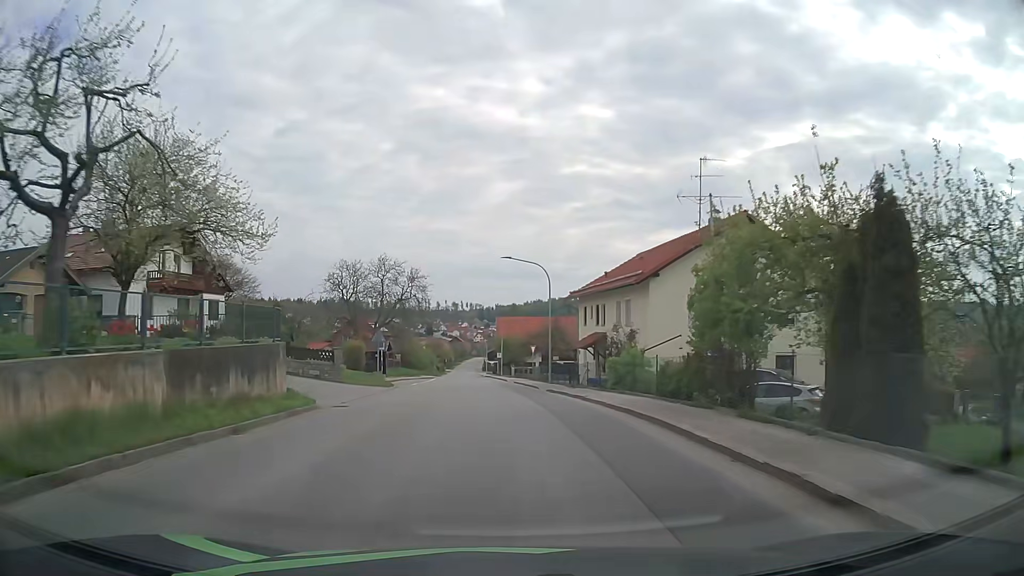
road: tertiary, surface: asphalt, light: Day
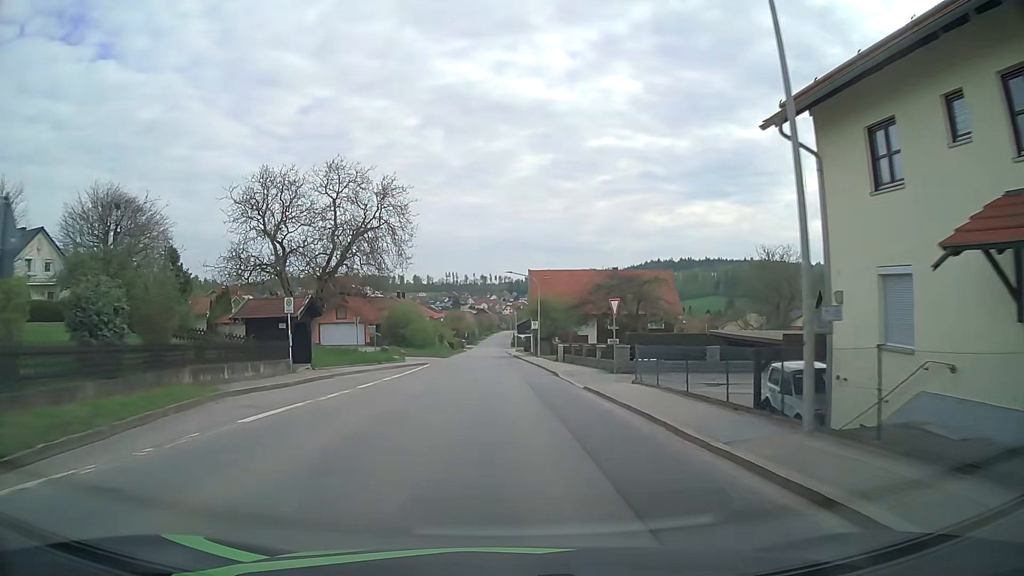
(-0.9, +31.9) m; -3°
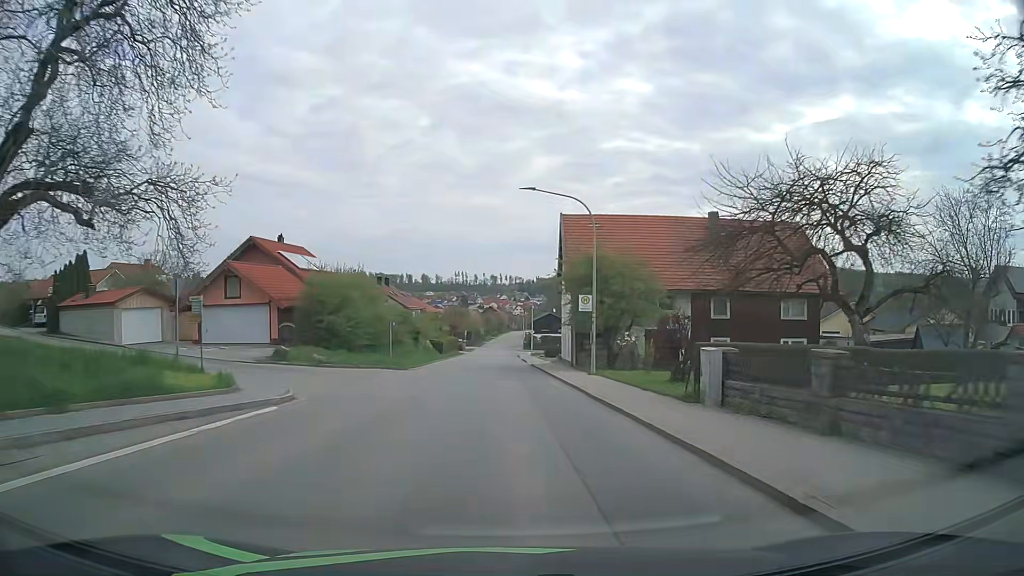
(-0.1, +31.3) m; -1°
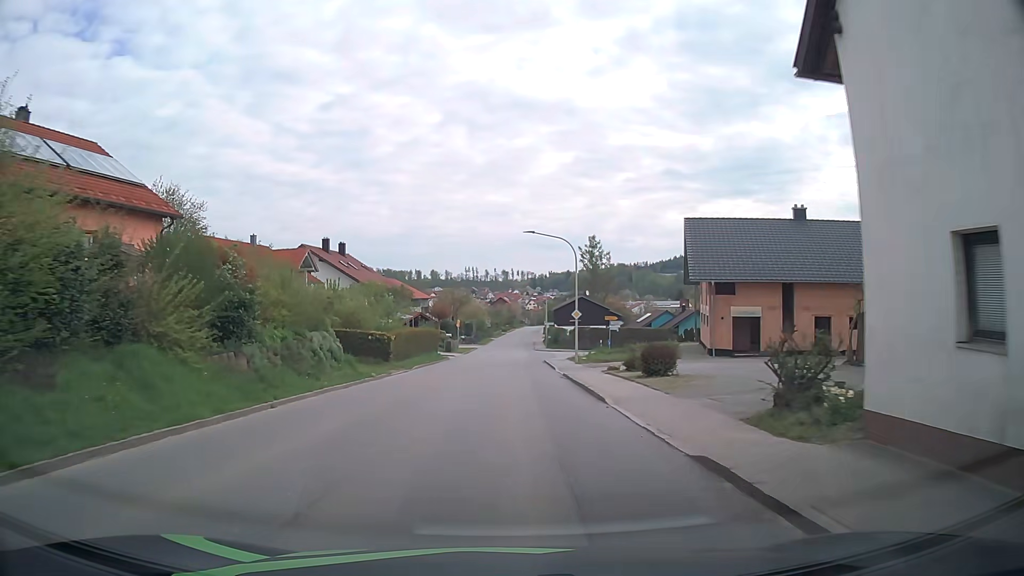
(-0.2, +38.2) m; -1°
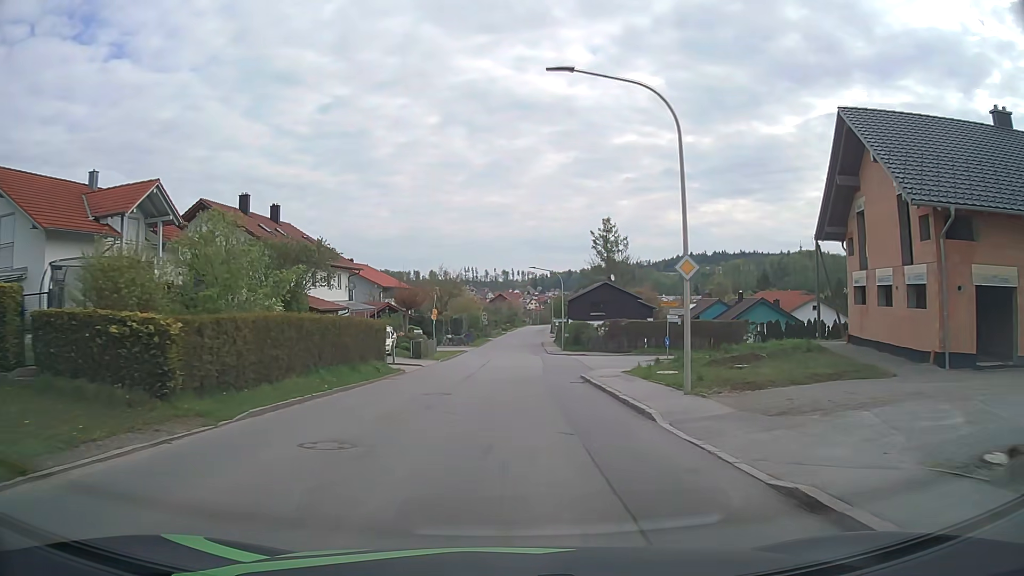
(+0.1, +22.9) m; 0°
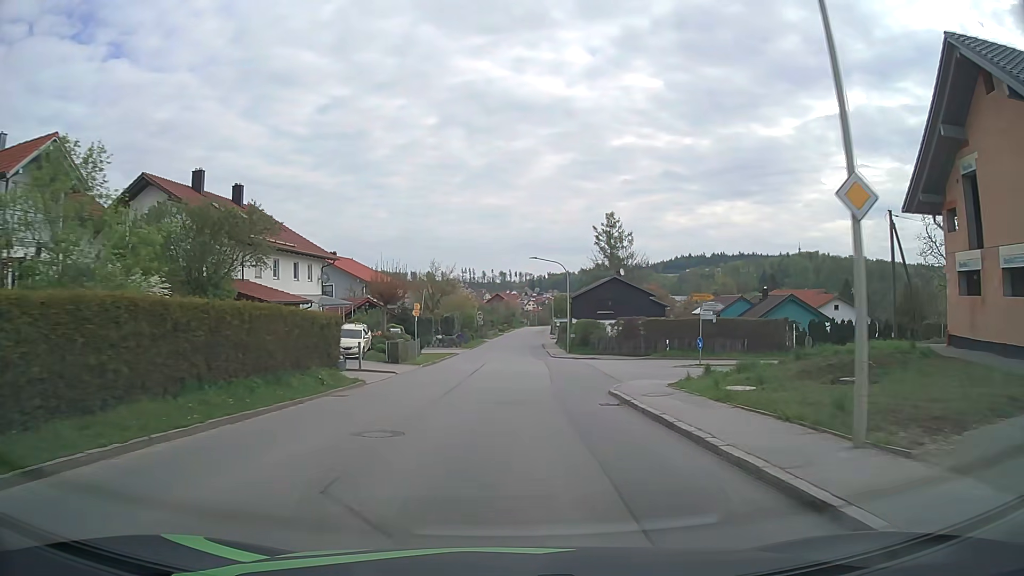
(0.0, +7.6) m; 0°
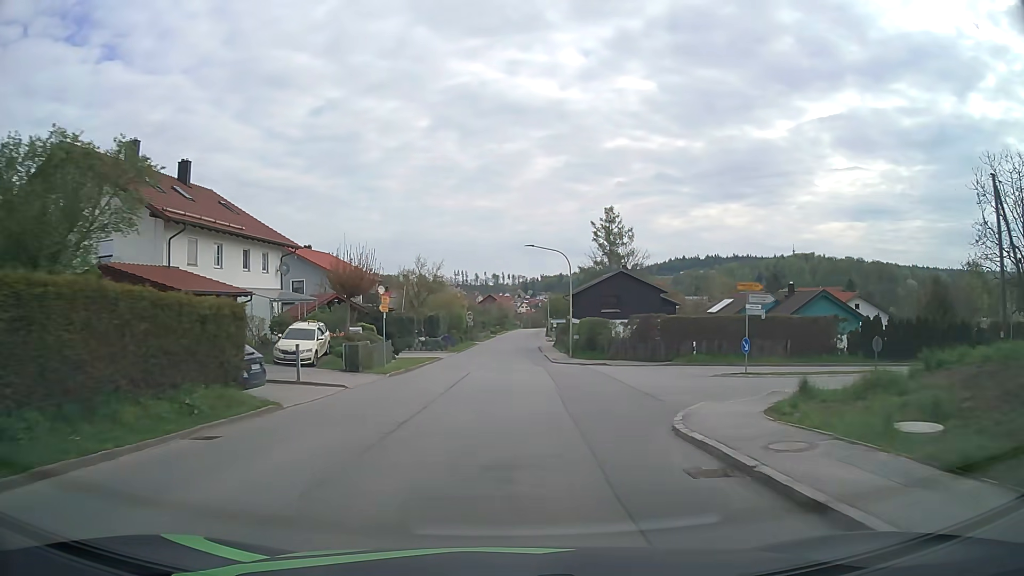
(0.0, +7.6) m; 0°
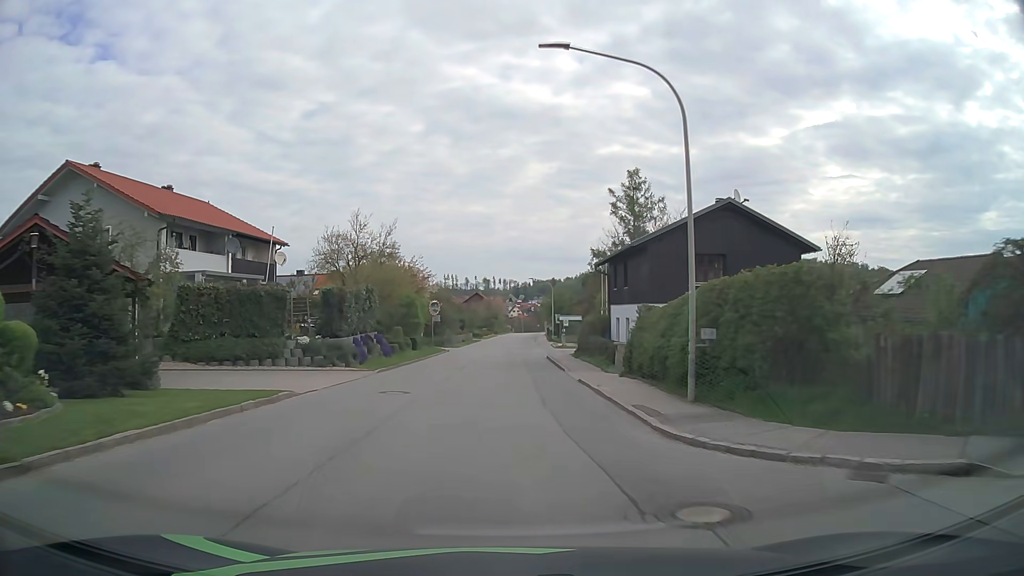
(+0.4, +30.5) m; +1°
(0, +10) (0, +20) (0, +30) (0, +40) (0, +50) (0, +60) (+1, +70) (+1, +80) (+1, +90) (+2, +100) m
